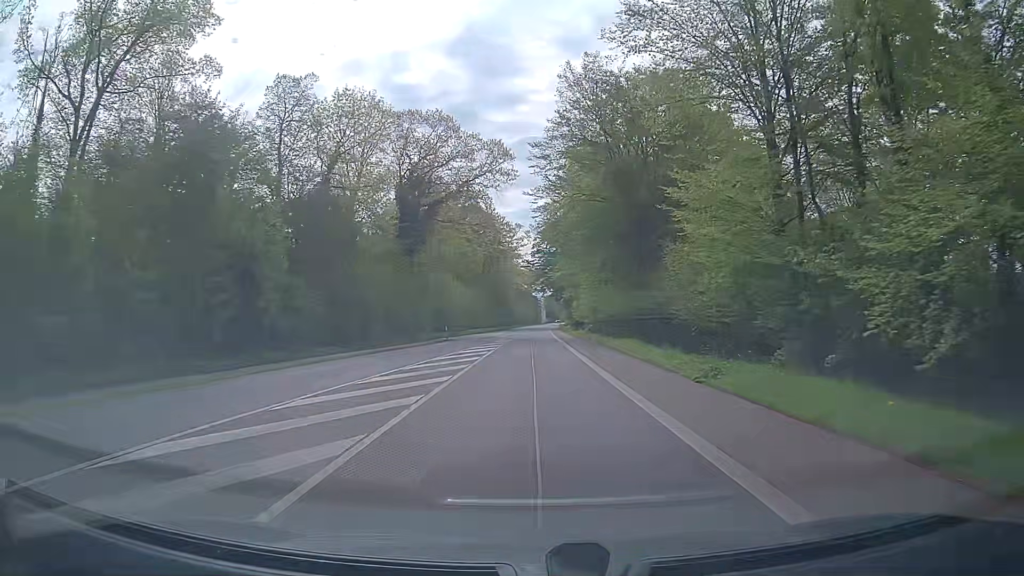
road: secondary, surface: asphalt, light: Day
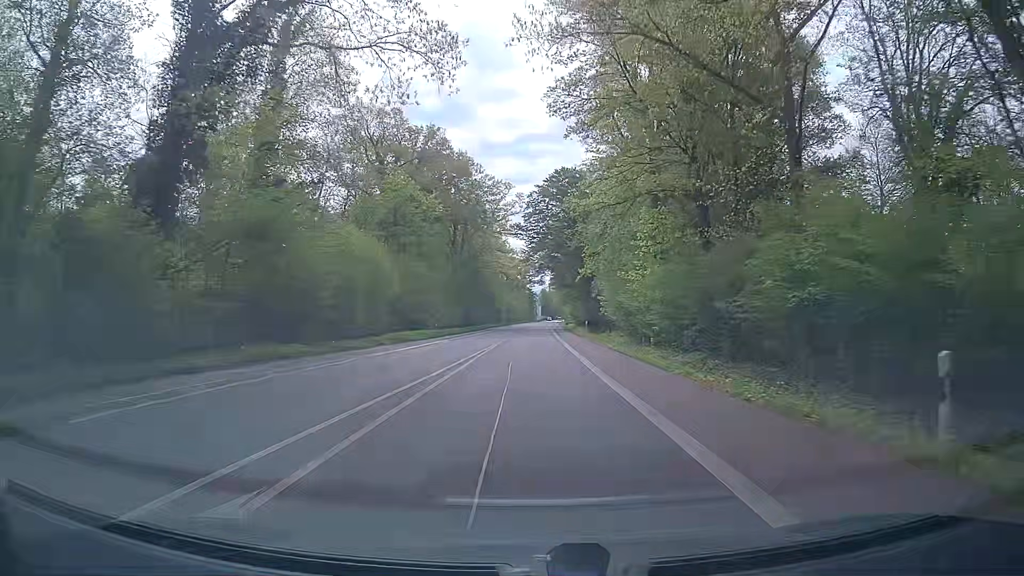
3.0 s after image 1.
(-0.2, +45.7) m; -1°
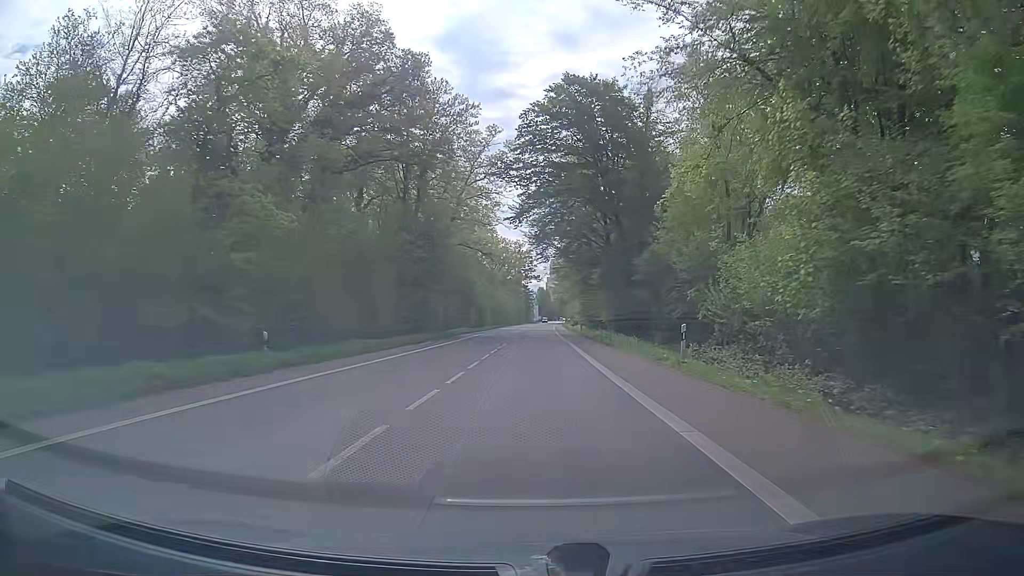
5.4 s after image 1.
(+0.5, +36.5) m; +2°
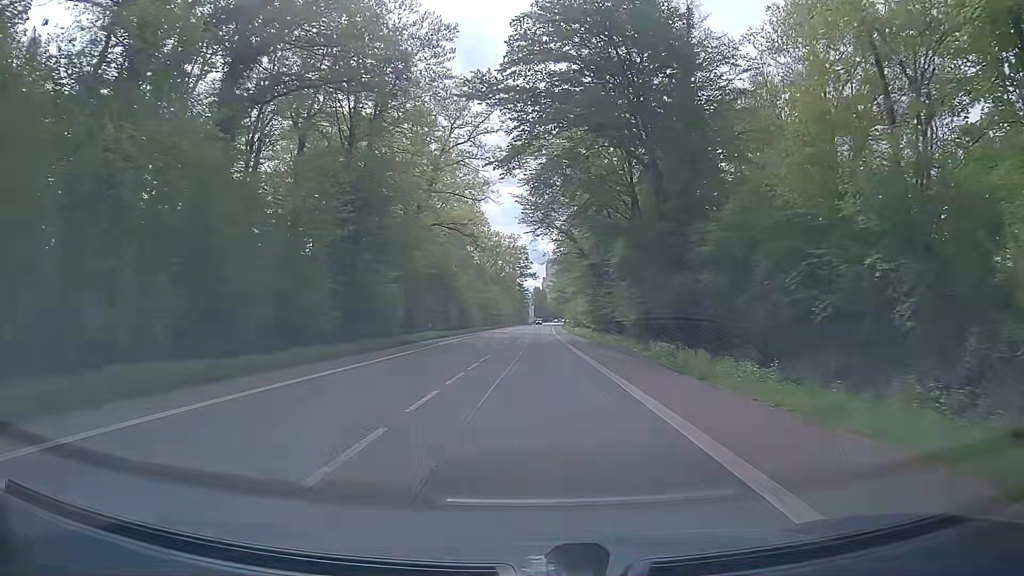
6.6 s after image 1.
(-0.1, +18.3) m; 0°
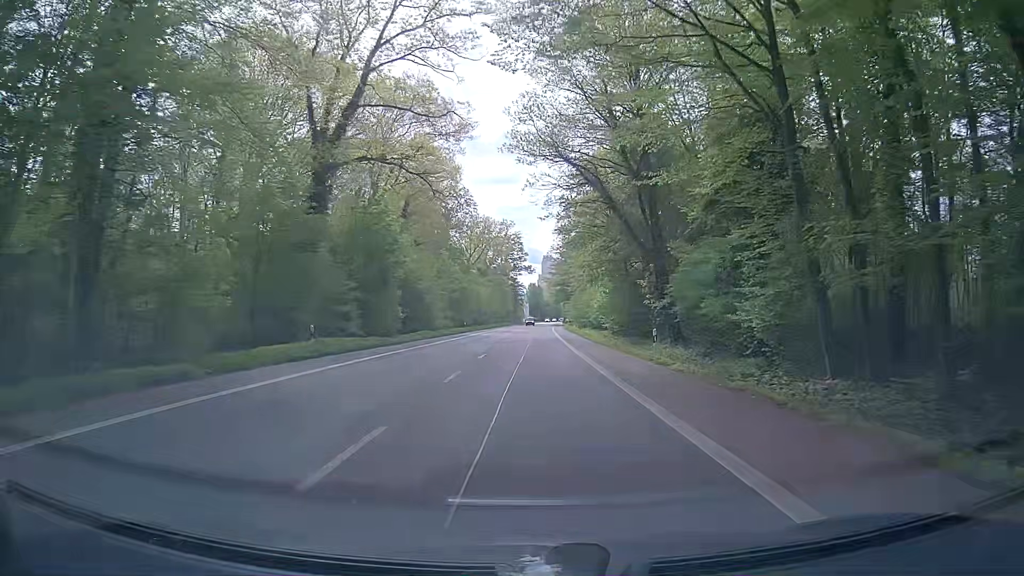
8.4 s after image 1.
(-0.1, +27.3) m; 0°
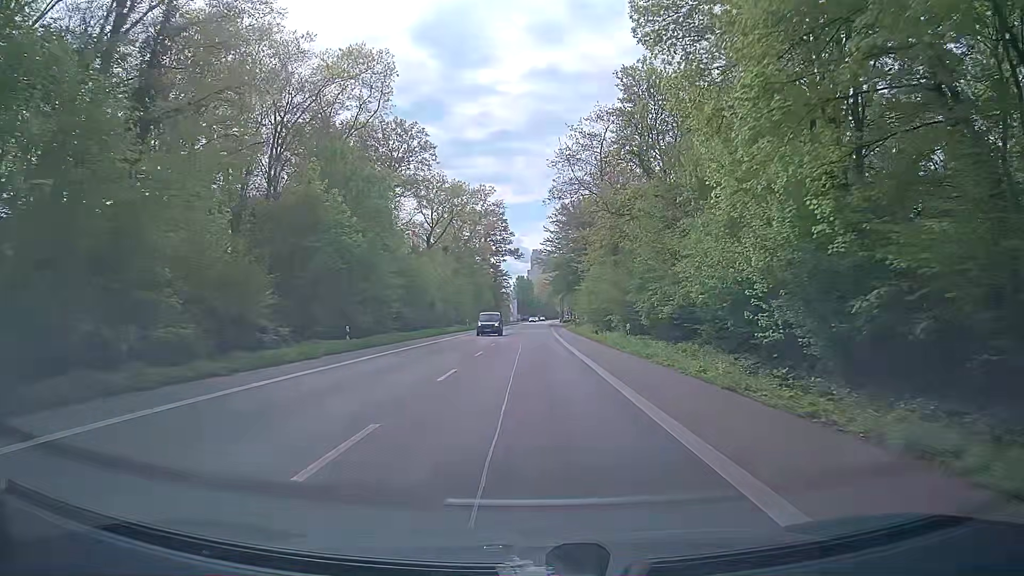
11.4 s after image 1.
(+0.5, +44.8) m; 0°
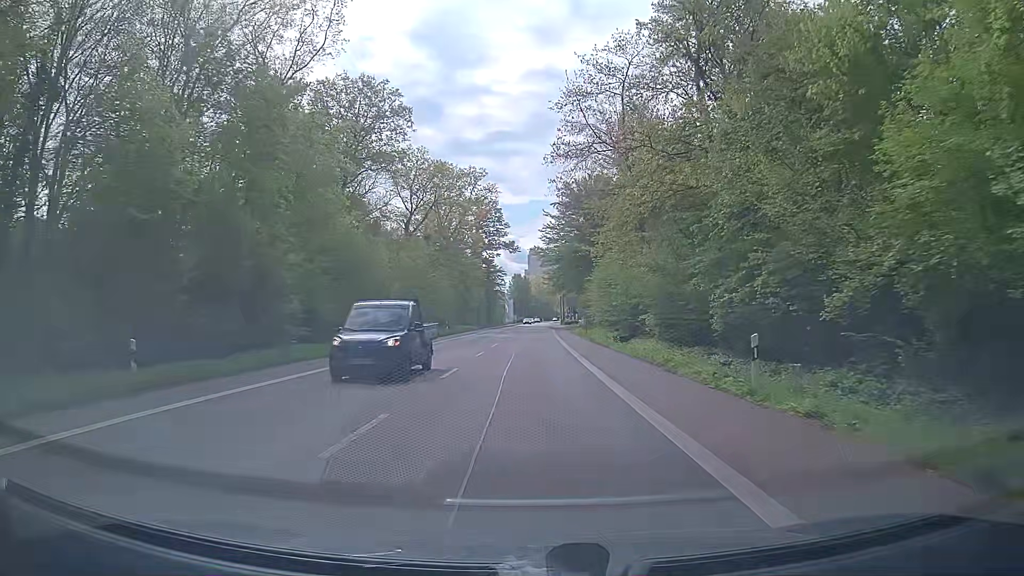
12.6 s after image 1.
(+0.3, +16.9) m; 0°
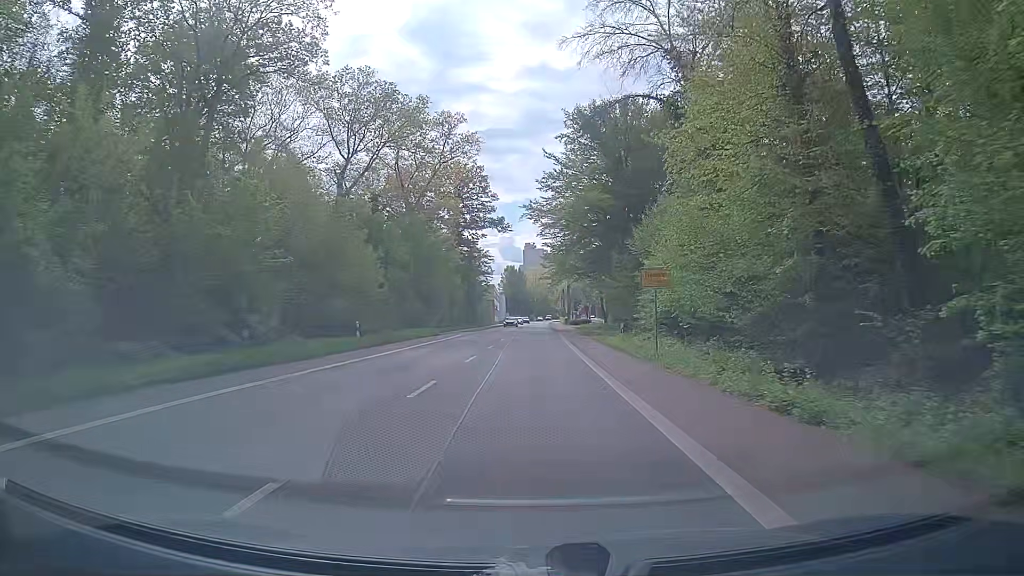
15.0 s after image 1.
(+0.8, +31.0) m; +1°
(0, +10) (0, +20) (0, +30) (0, +40) (+1, +50) (+1, +60) (+1, +70) (+1, +80) (+1, +90) (+2, +100) m
